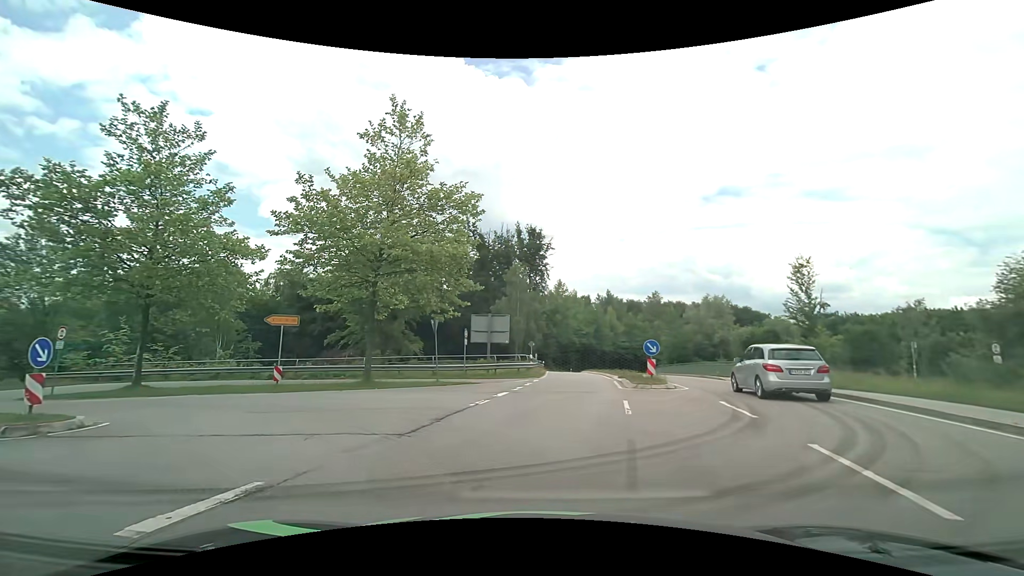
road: secondary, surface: asphalt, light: Day
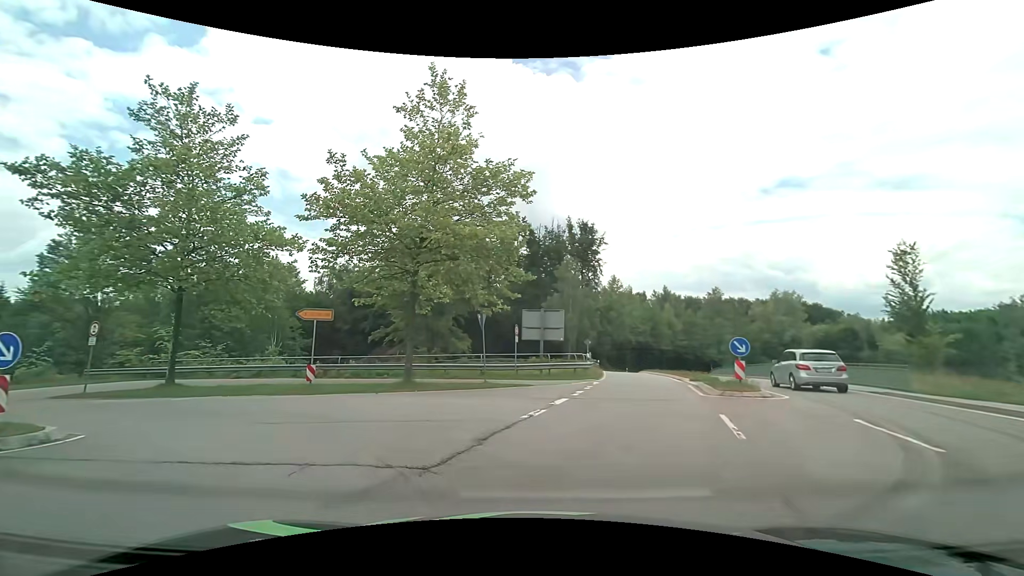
(-0.1, +2.7) m; -6°
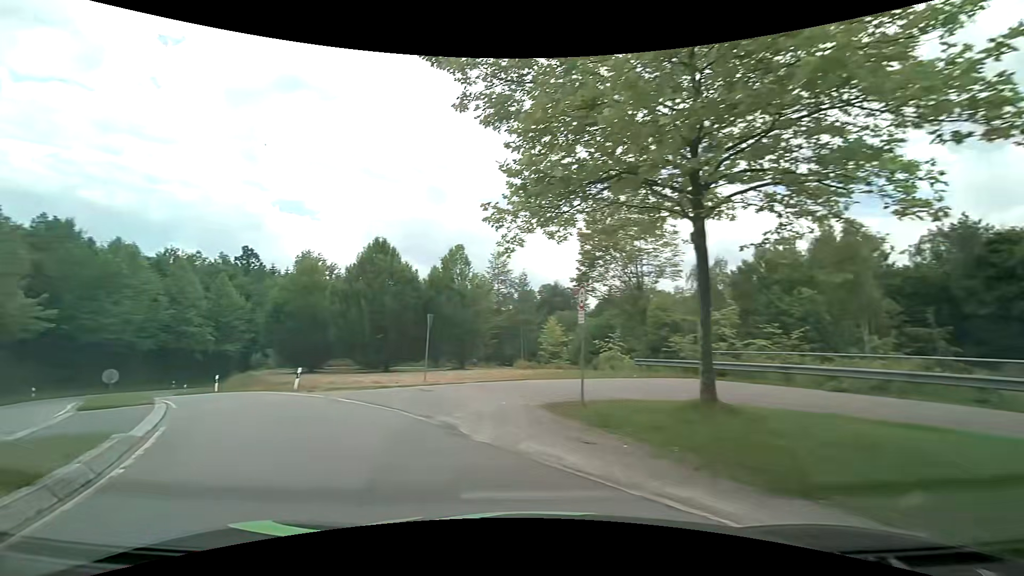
(-6.2, +12.8) m; -59°
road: primary_link
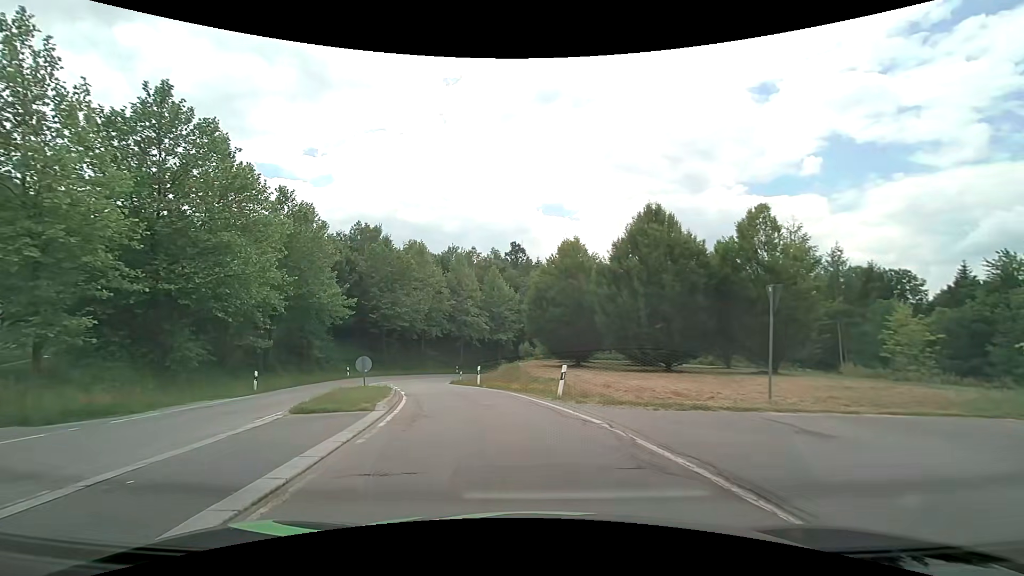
(-2.5, +7.8) m; -30°
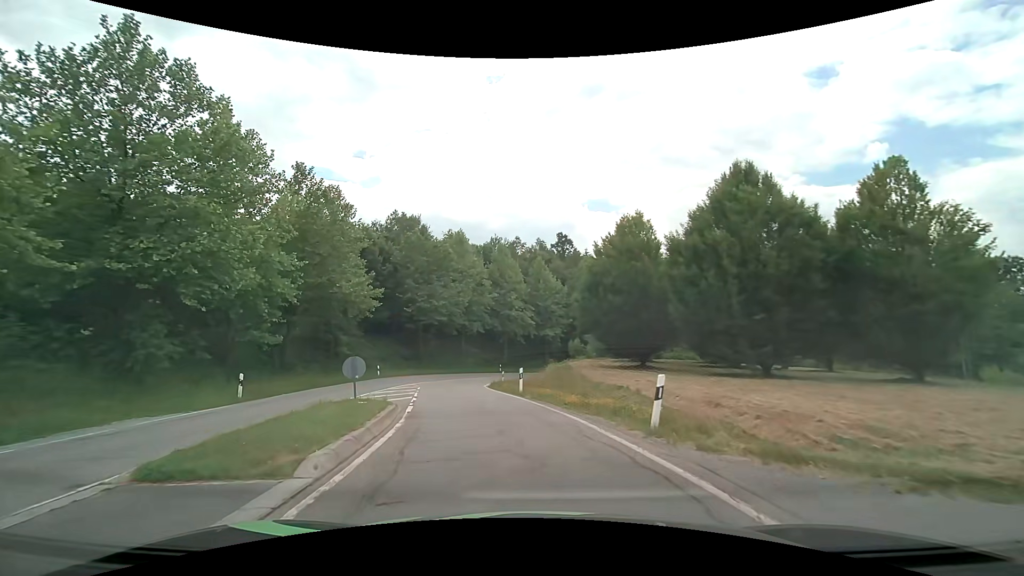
(-0.3, +6.3) m; -5°
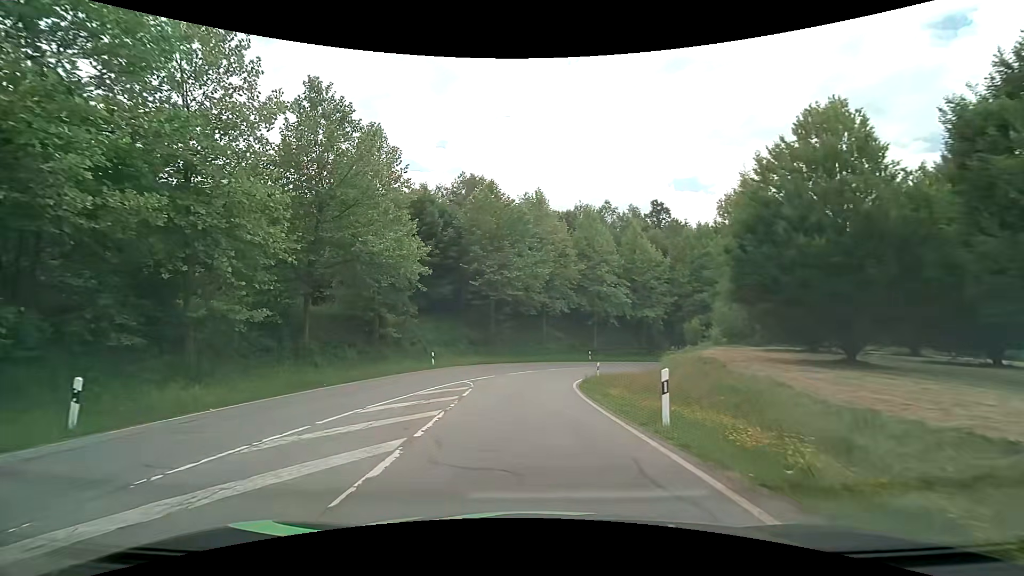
(-1.0, +12.0) m; -9°
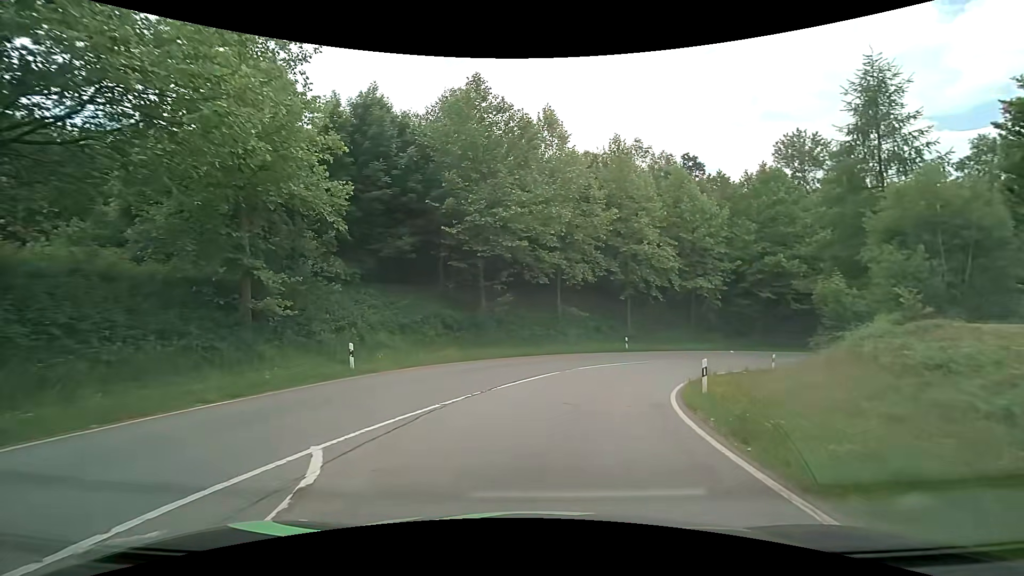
(-0.5, +17.3) m; -1°
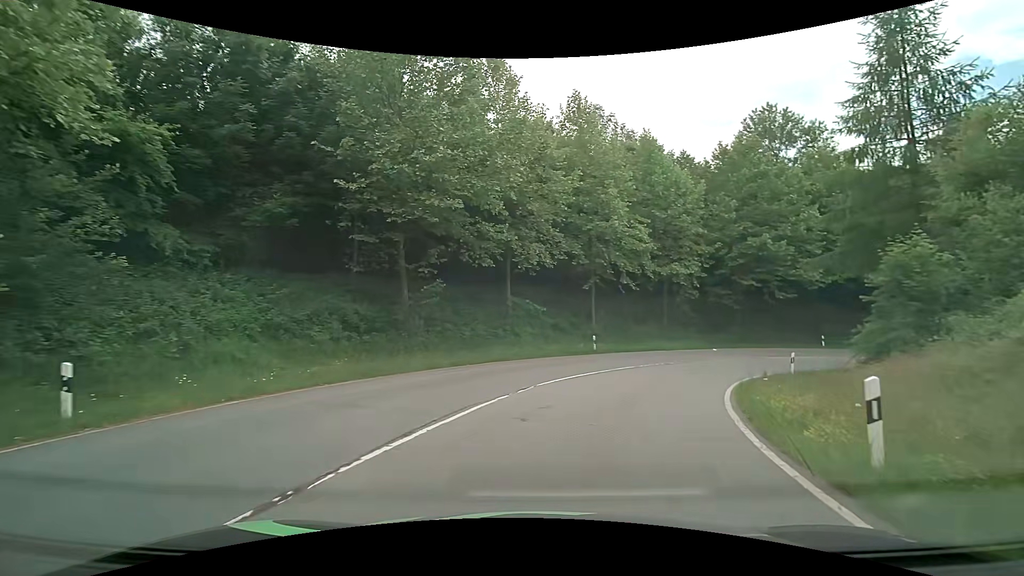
(+0.4, +8.6) m; +6°
(+1, +10) (+4, +19) (+10, +28) (+18, +34) (+27, +38) (+36, +40) (+46, +37) (+53, +30) (+54, +20) (+51, +10) m
